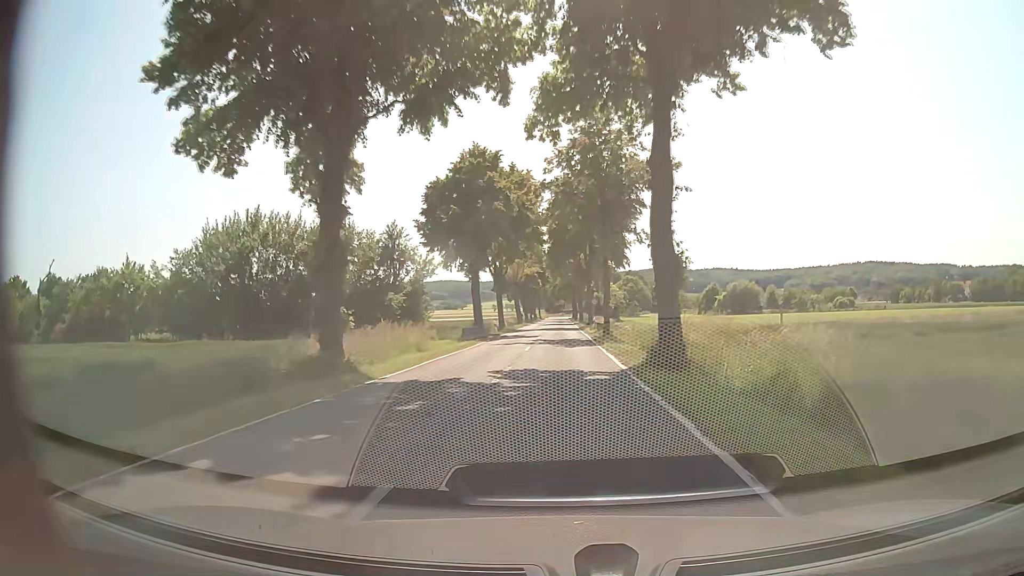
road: tertiary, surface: asphalt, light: Day
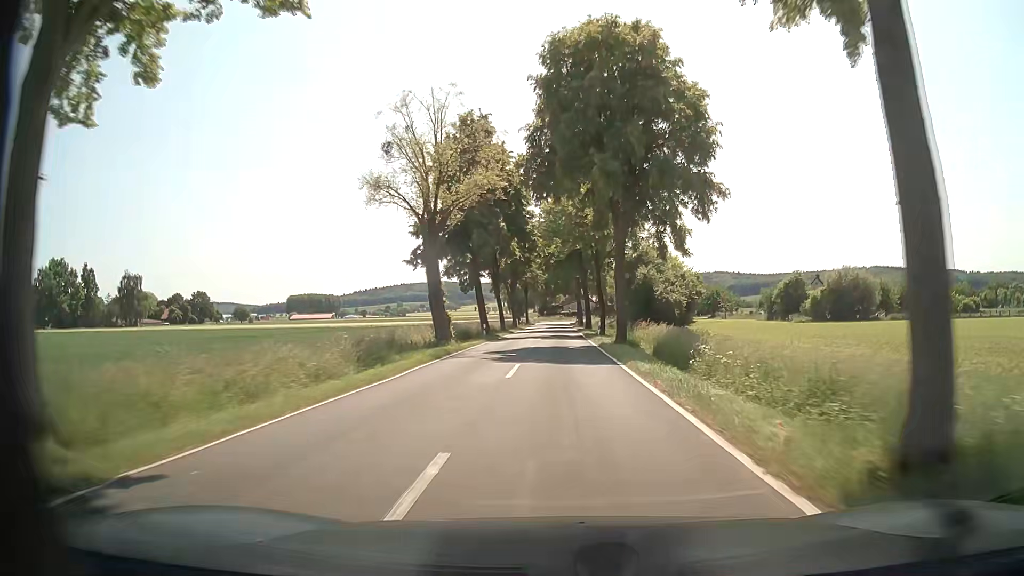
(-0.3, +59.2) m; 0°
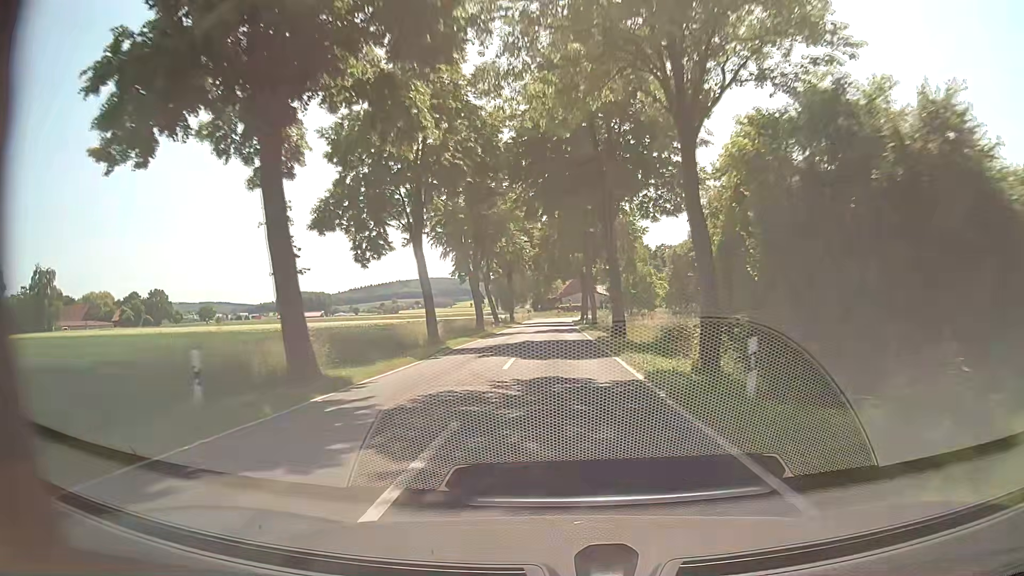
(-0.1, +35.5) m; 0°
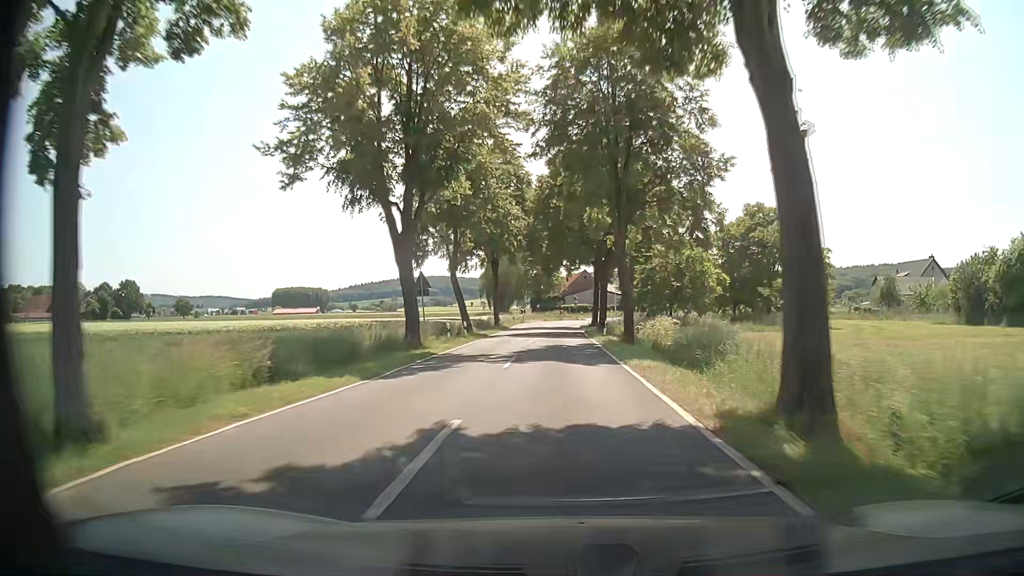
(-0.1, +23.6) m; -1°
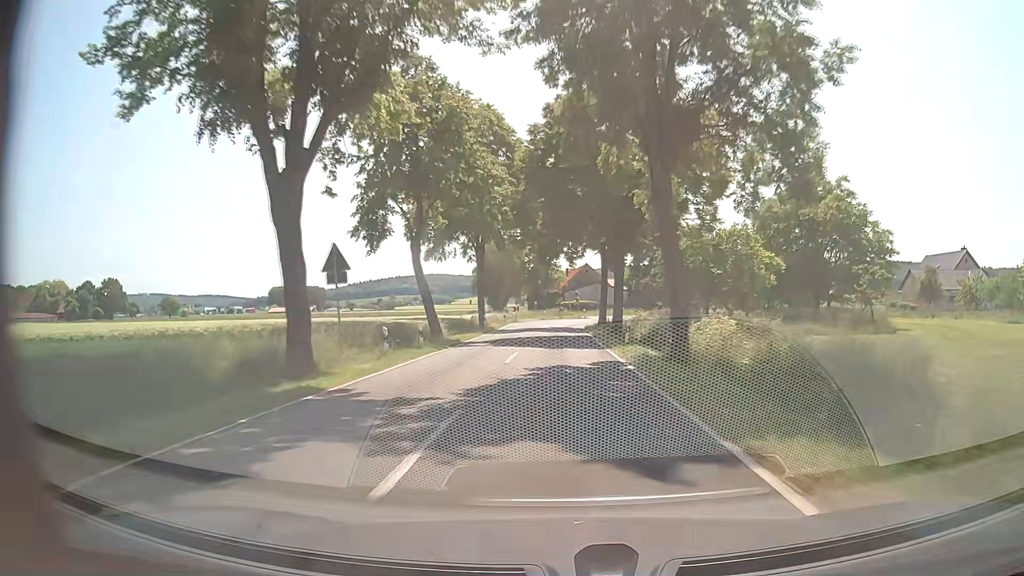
(+0.1, +11.5) m; 0°
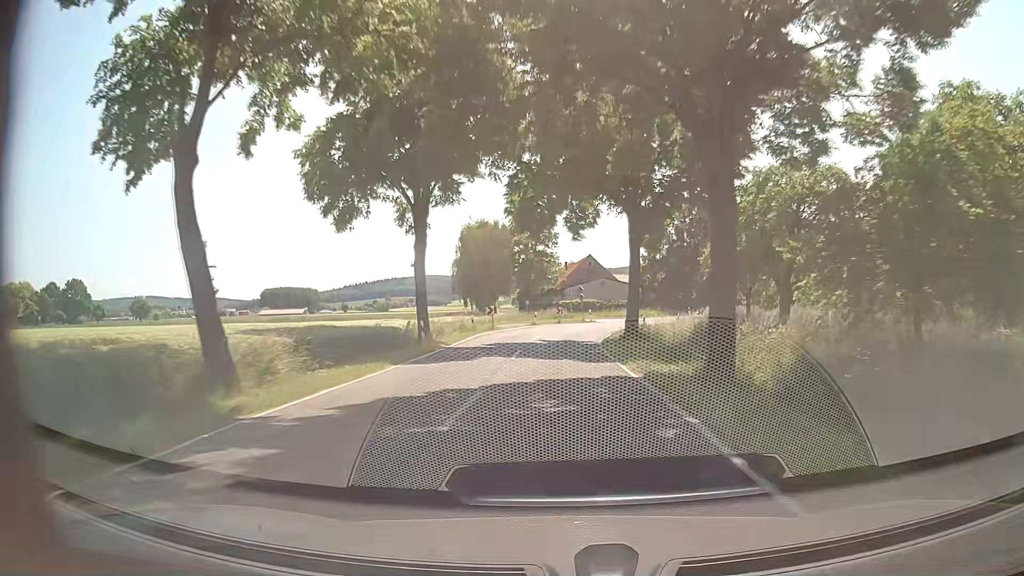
(+0.1, +21.4) m; 0°
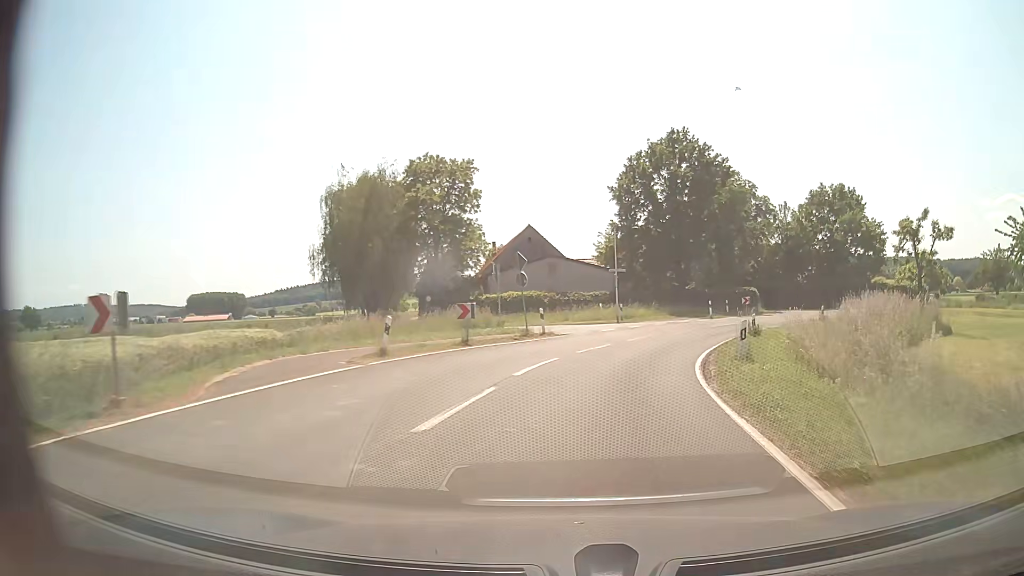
(+0.9, +35.4) m; +6°
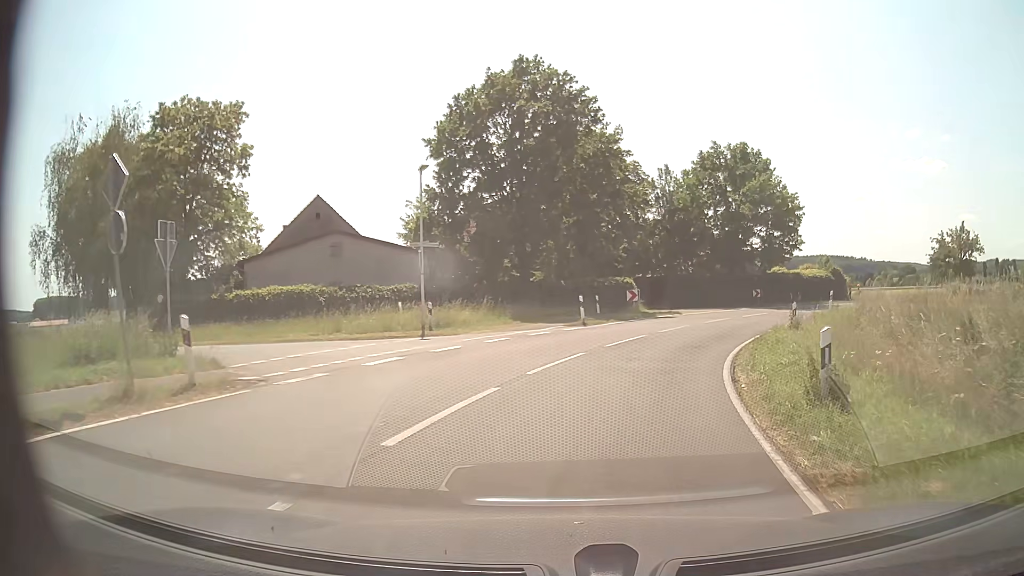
(+2.0, +18.1) m; +14°
(+1, +10) (-2, +19) (-10, +23) (-20, +23) (-30, +20) (-39, +15) (-47, +10) (-56, +5) (-64, -1) (-73, -6) m
